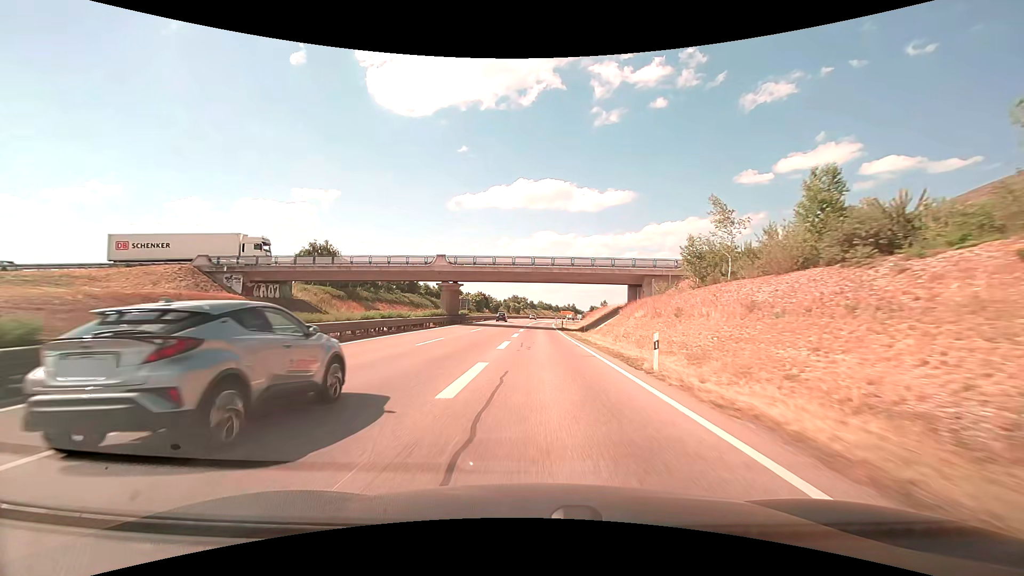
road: trunk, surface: asphalt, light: Day
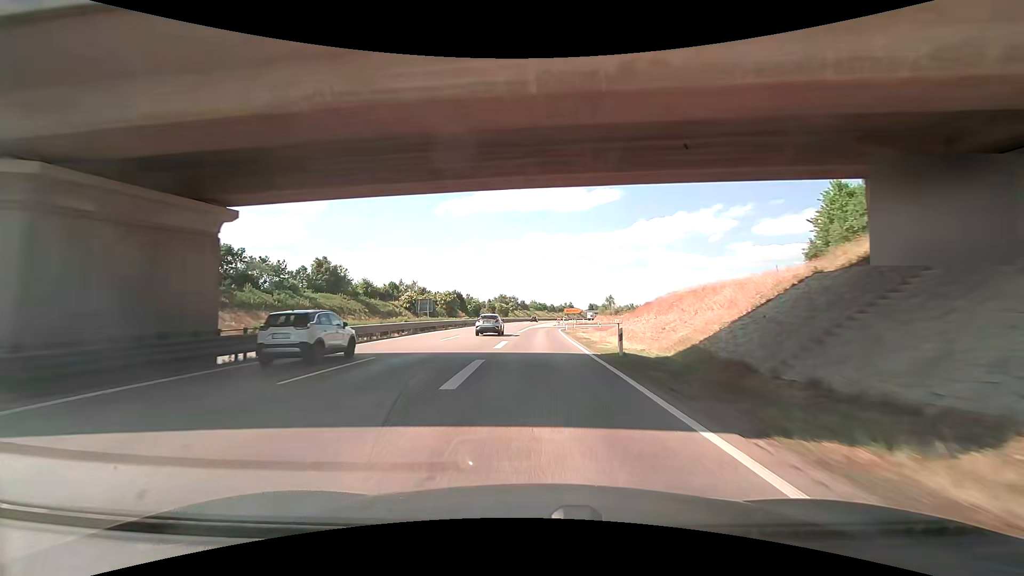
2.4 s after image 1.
(+0.3, +46.2) m; +1°
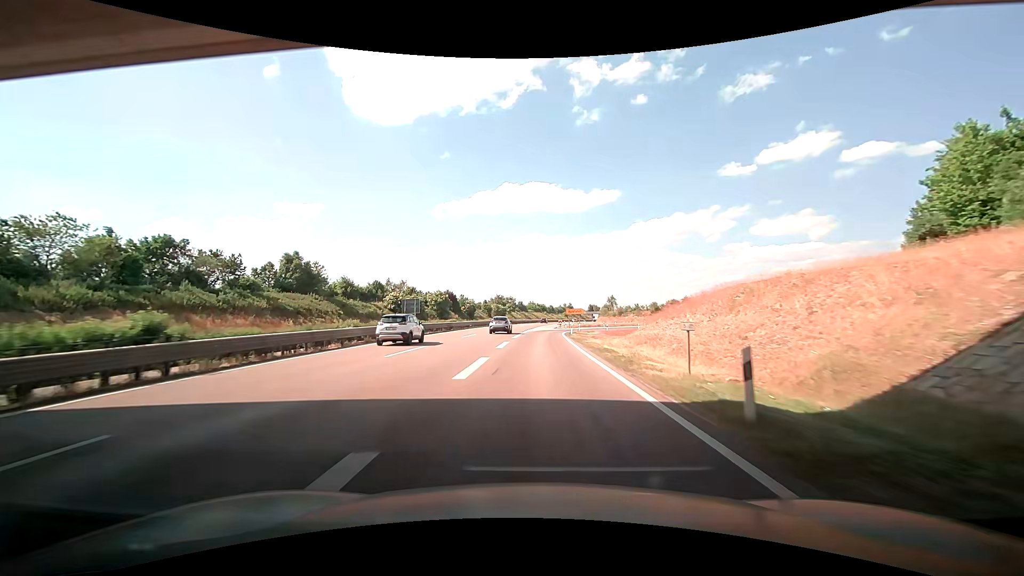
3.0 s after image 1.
(-0.1, +10.1) m; -1°
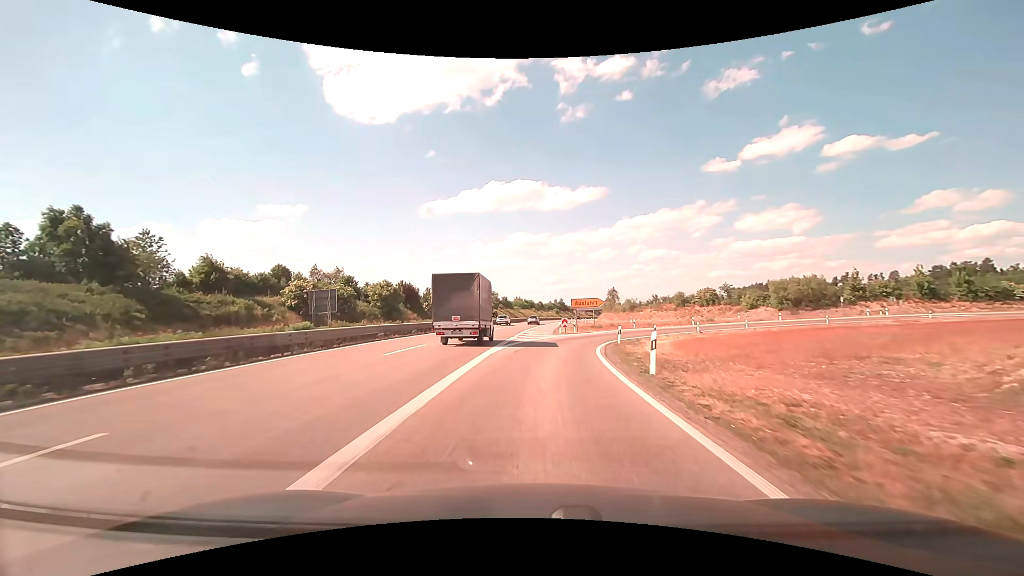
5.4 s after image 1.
(+0.7, +35.1) m; +2°
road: trunk_link
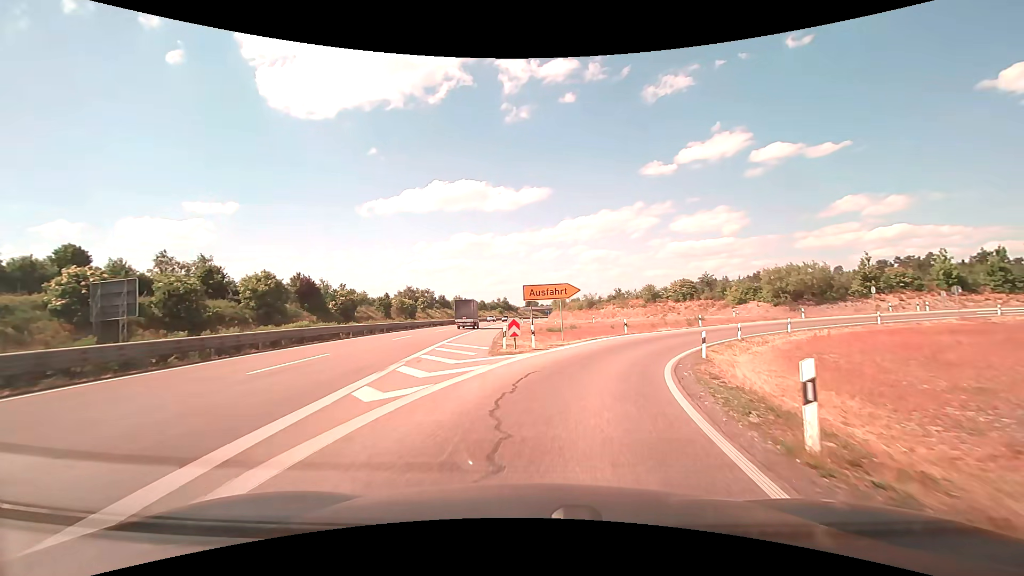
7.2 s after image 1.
(+0.8, +21.0) m; +6°
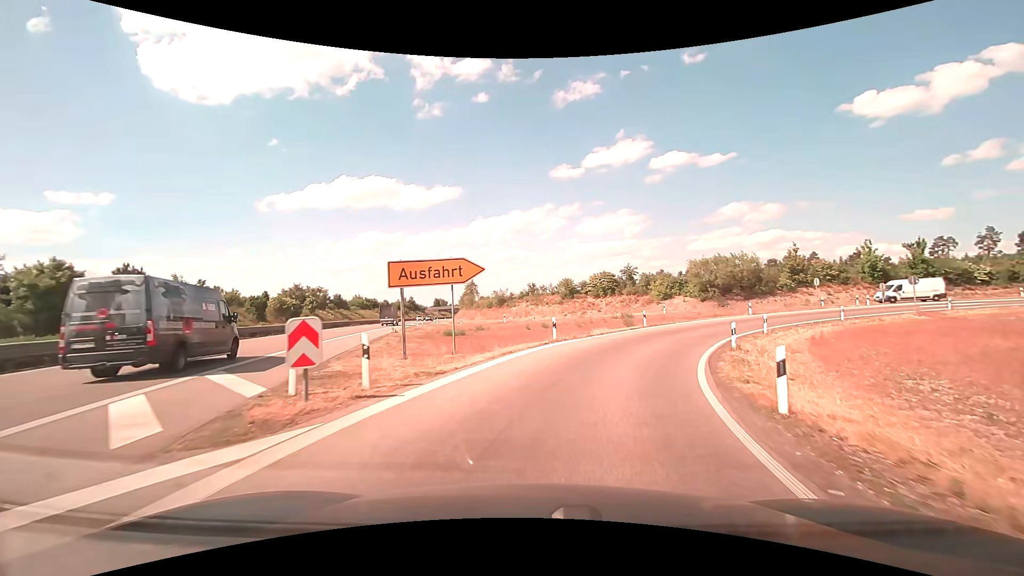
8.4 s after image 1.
(+1.0, +12.0) m; +10°
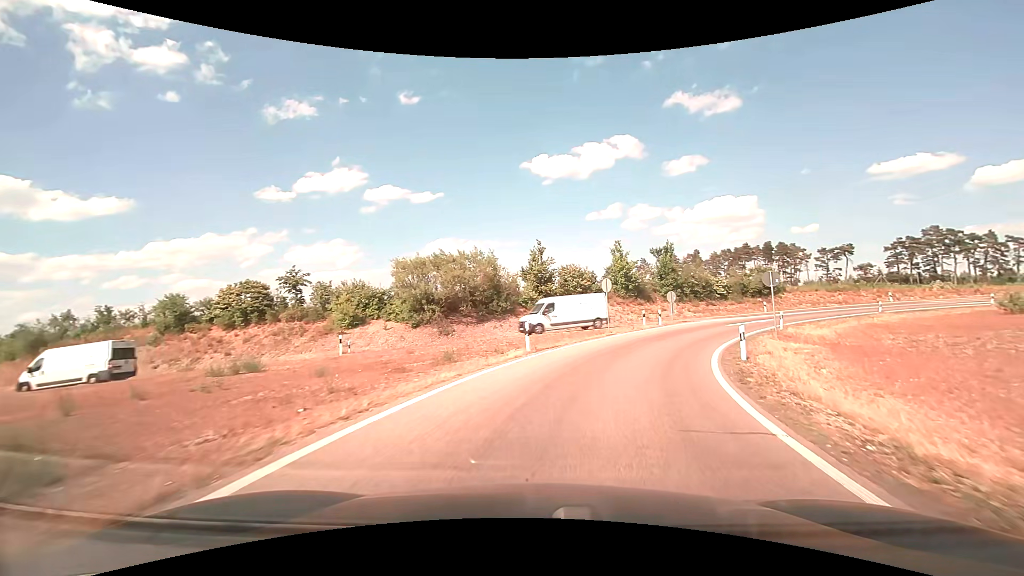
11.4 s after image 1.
(+7.8, +28.2) m; +32°
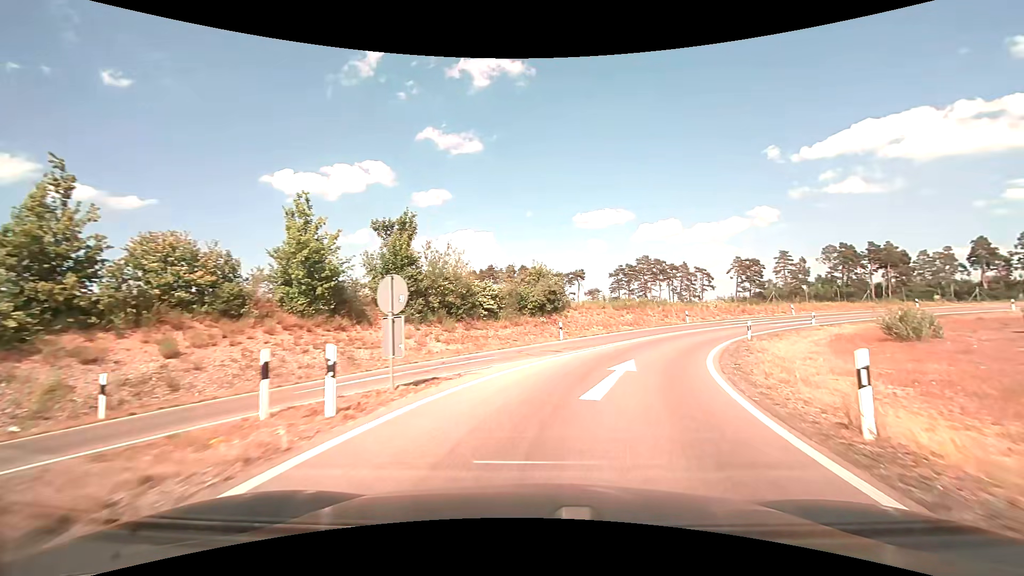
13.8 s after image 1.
(+6.2, +24.7) m; +29°
(+1, +10) (+4, +19) (+9, +28) (+15, +36) (+22, +43) (+31, +48) (+40, +51) (+50, +53) (+60, +52) (+70, +50) m
